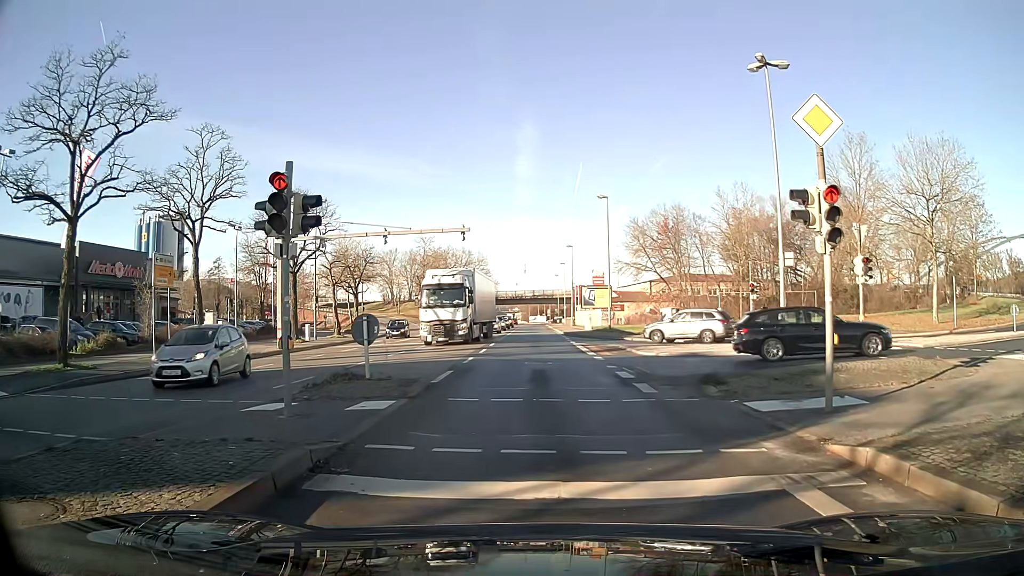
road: primary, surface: asphalt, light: Day
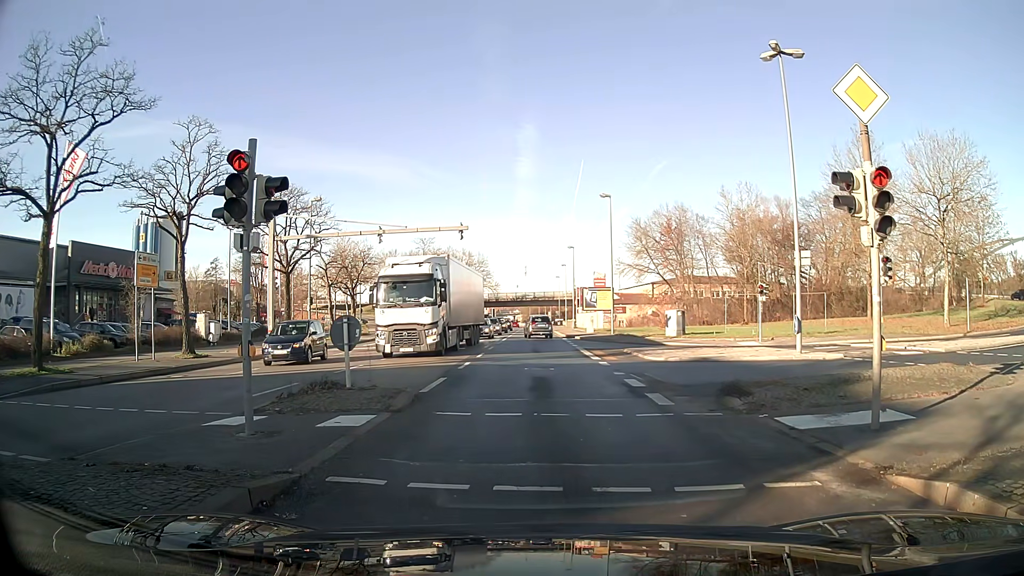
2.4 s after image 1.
(0.0, +1.3) m; 0°
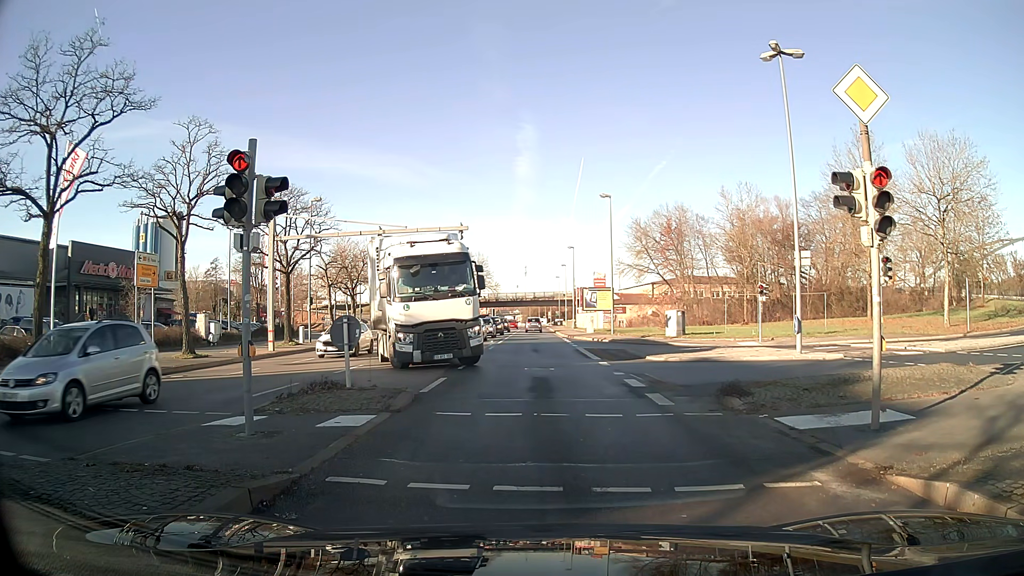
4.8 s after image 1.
(0.0, +0.1) m; 0°
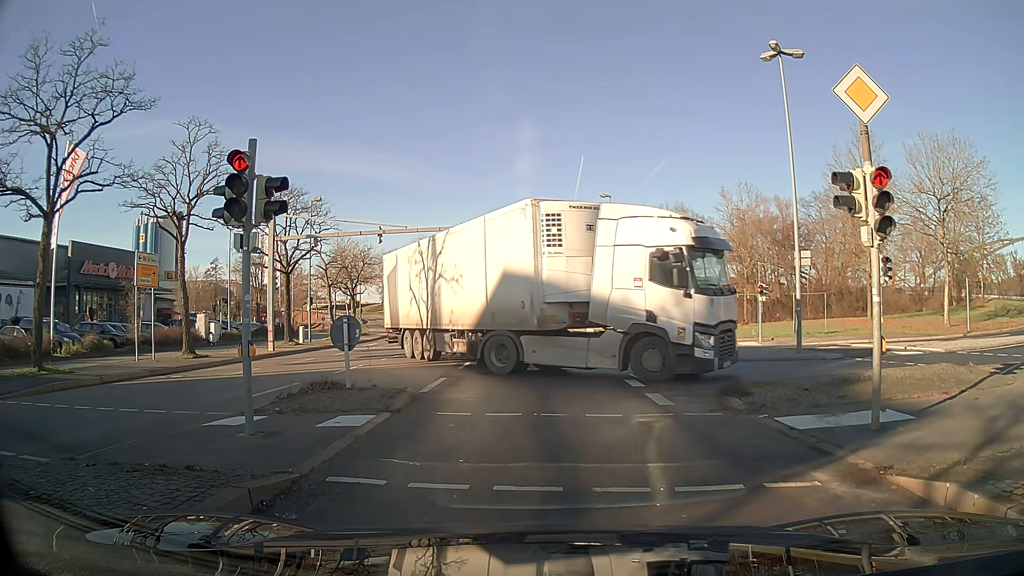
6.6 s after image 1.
(0.0, 0.0) m; 0°
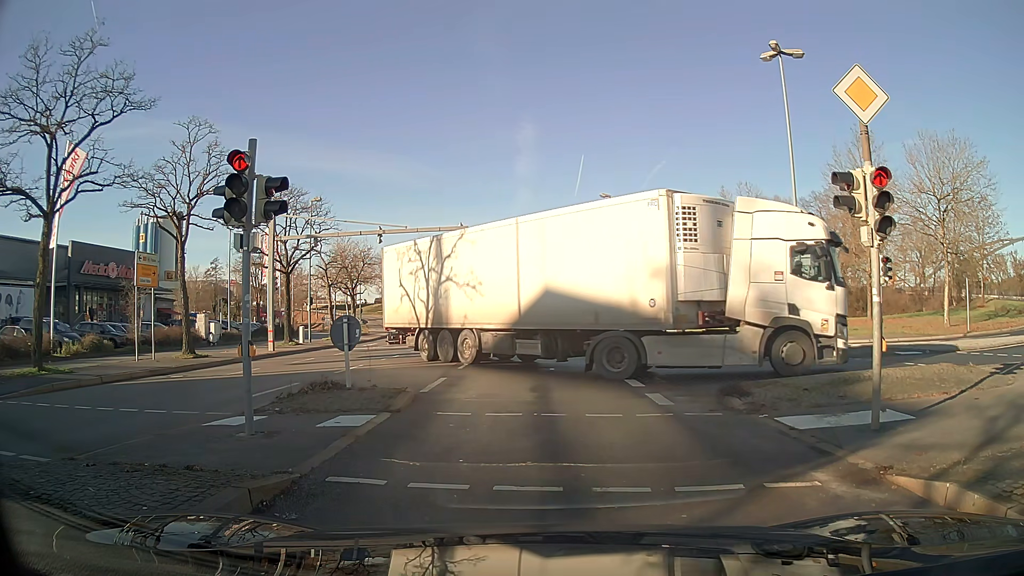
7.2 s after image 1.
(0.0, 0.0) m; 0°
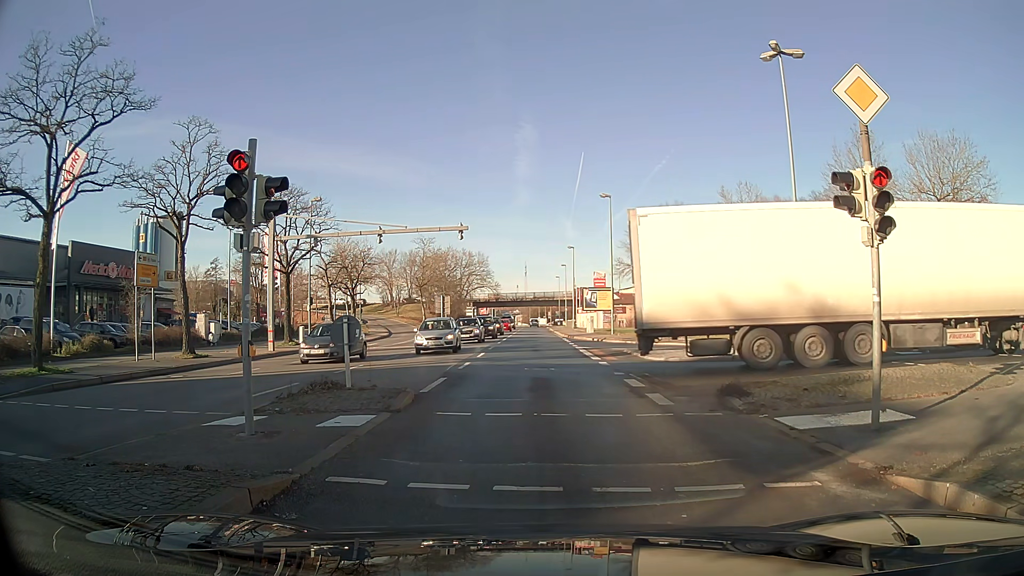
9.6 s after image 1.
(0.0, 0.0) m; 0°
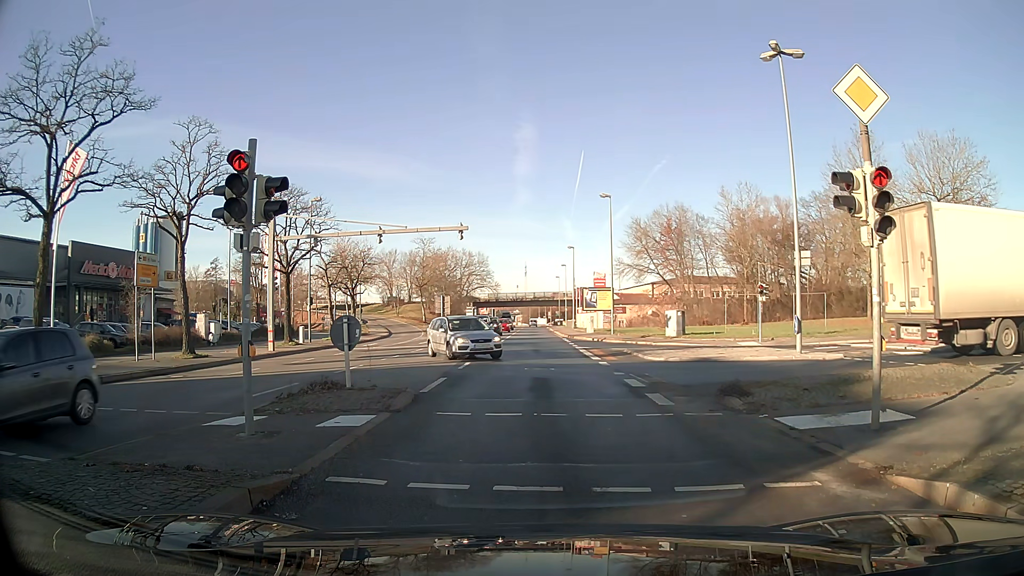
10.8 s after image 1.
(0.0, 0.0) m; 0°
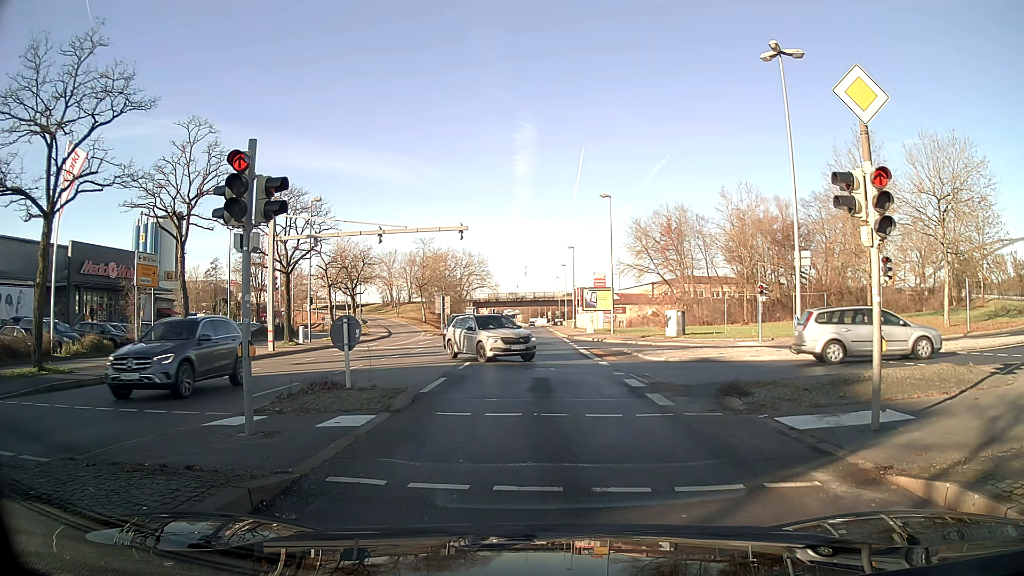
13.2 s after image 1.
(0.0, 0.0) m; 0°
(0, +10) (0, +20) (0, +30) (-1, +40) (-1, +50) (-1, +60) (-1, +70) (-1, +80) (-1, +90) (-1, +100) m
